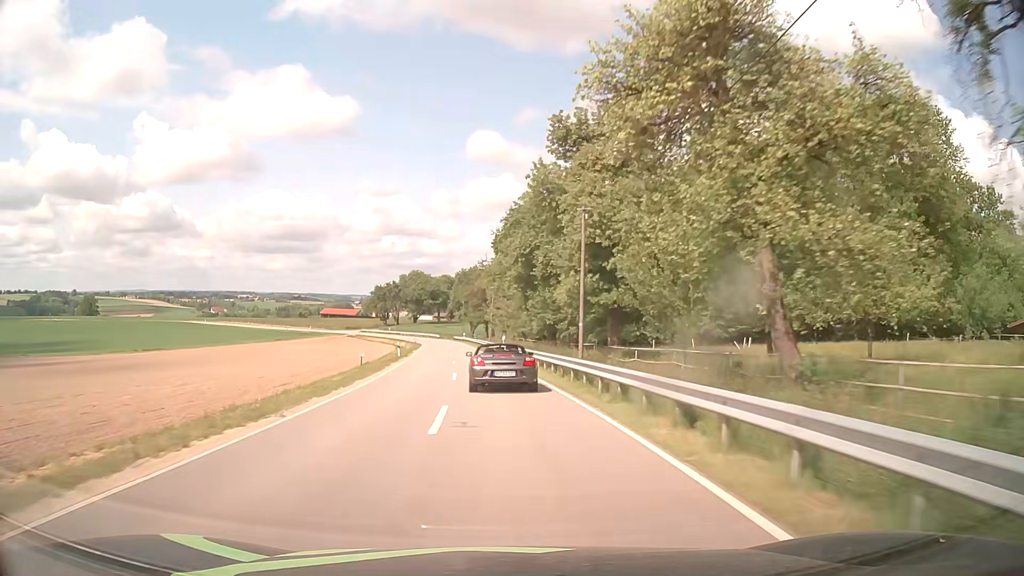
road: tertiary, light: Day
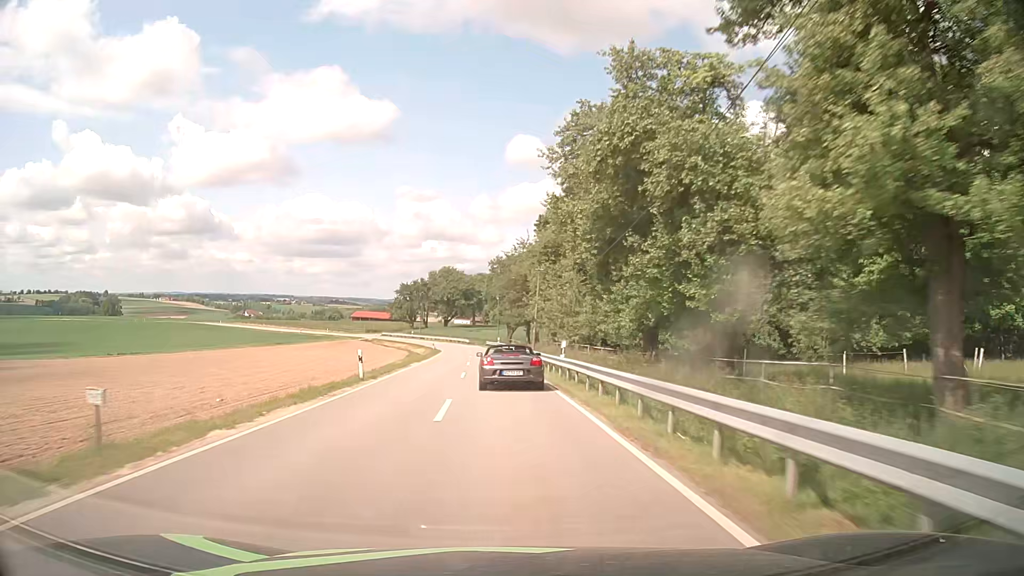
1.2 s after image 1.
(-0.8, +22.3) m; -4°
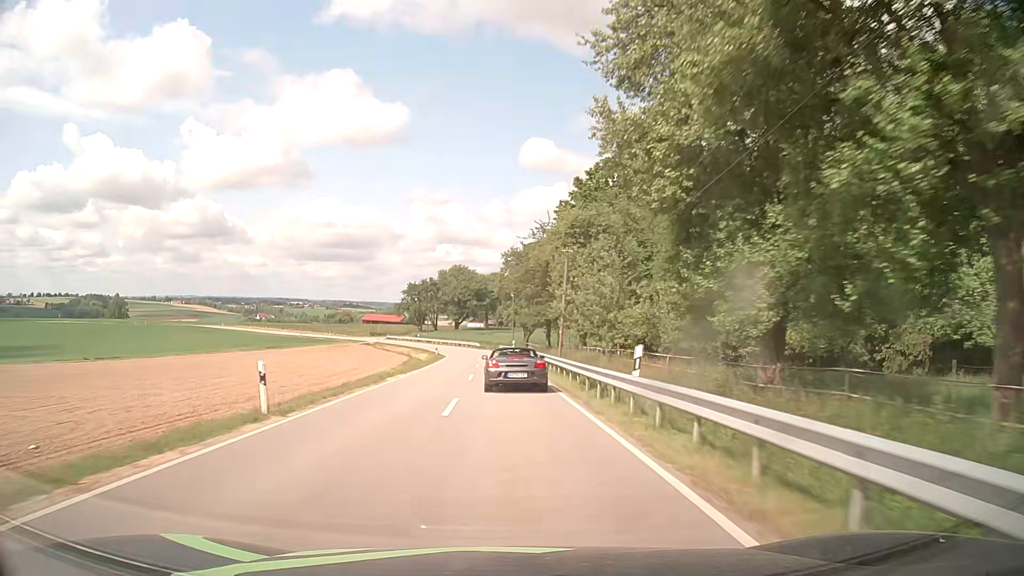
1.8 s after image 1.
(-0.1, +11.2) m; -2°
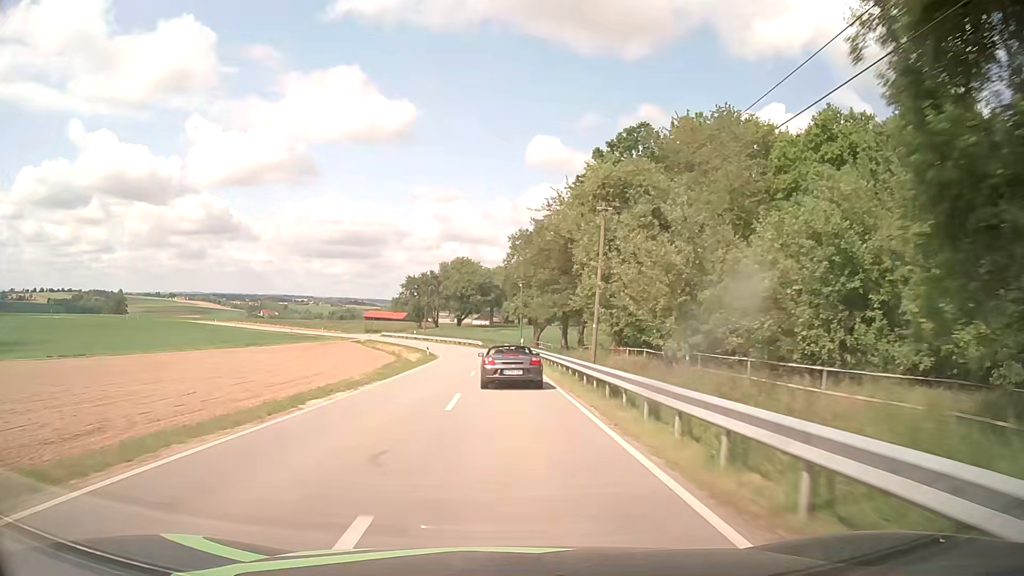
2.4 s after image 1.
(0.0, +11.2) m; 0°
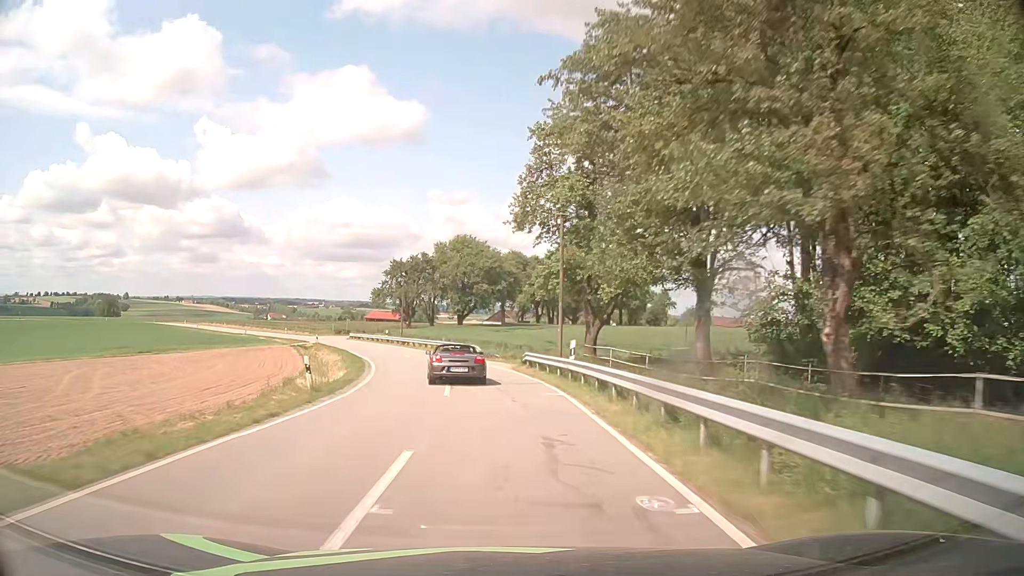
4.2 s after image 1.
(0.0, +33.0) m; -1°
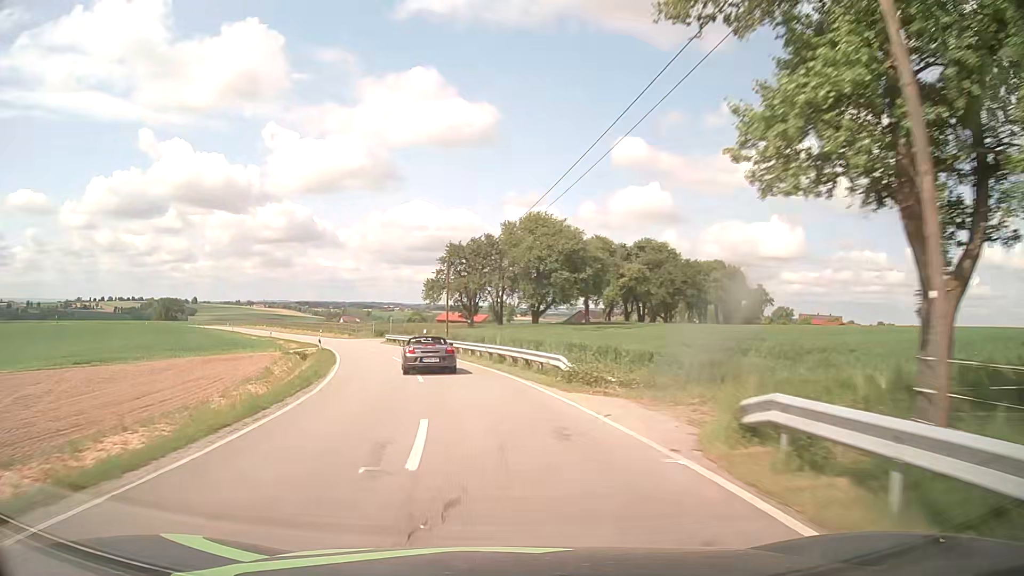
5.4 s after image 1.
(-0.8, +21.5) m; -5°
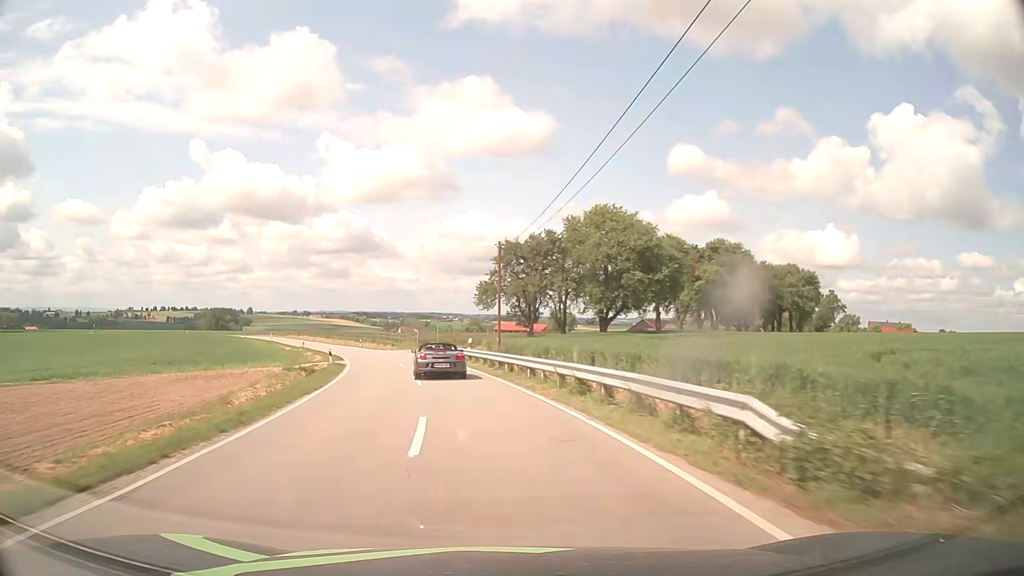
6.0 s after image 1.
(-0.6, +10.8) m; -6°
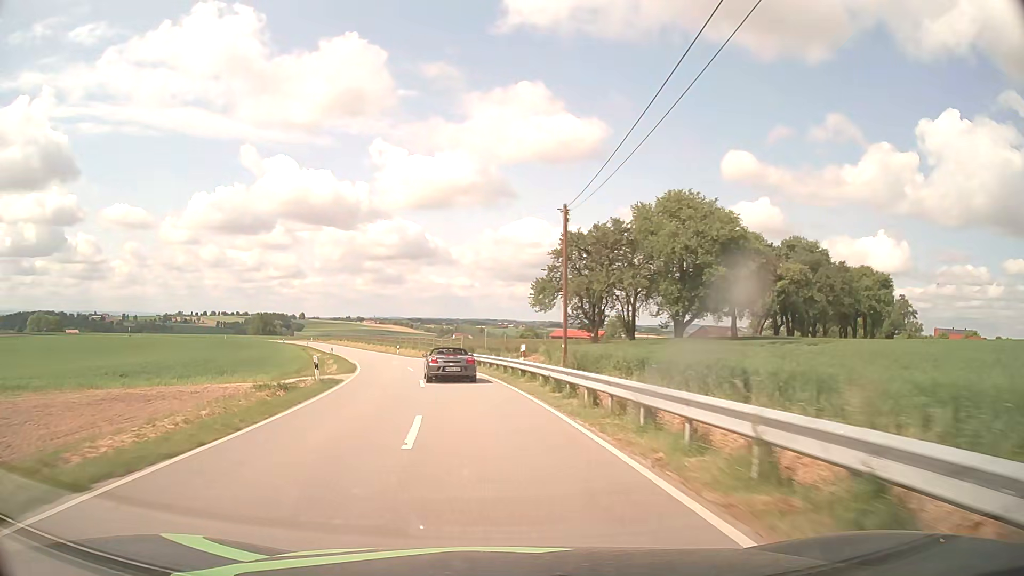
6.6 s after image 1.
(-0.4, +11.1) m; -5°
(0, +10) (-1, +20) (-3, +30) (-4, +40) (-7, +49) (-9, +59) (-12, +69) (-15, +78) (-19, +88) (-22, +97) m
